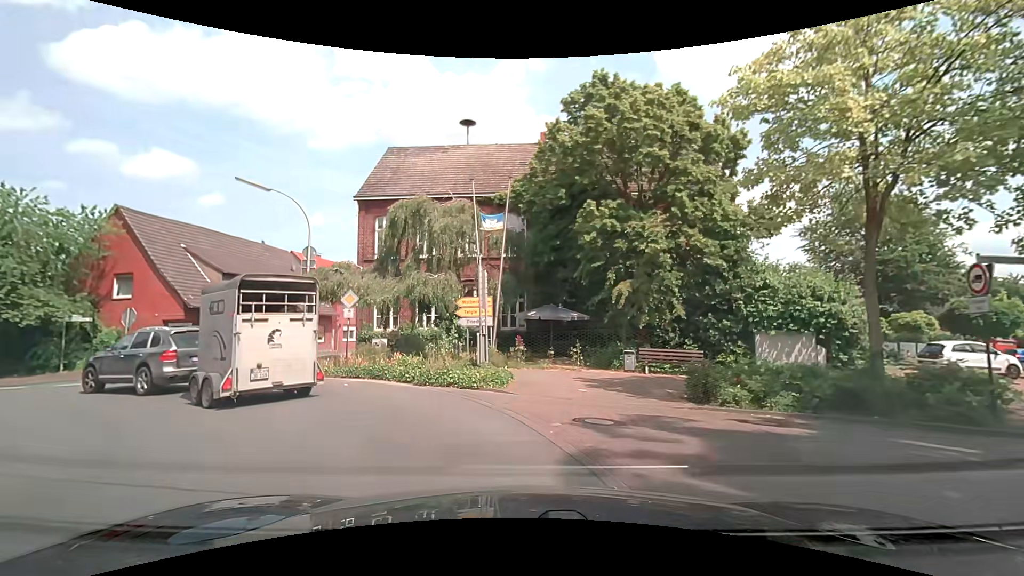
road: secondary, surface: asphalt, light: Day
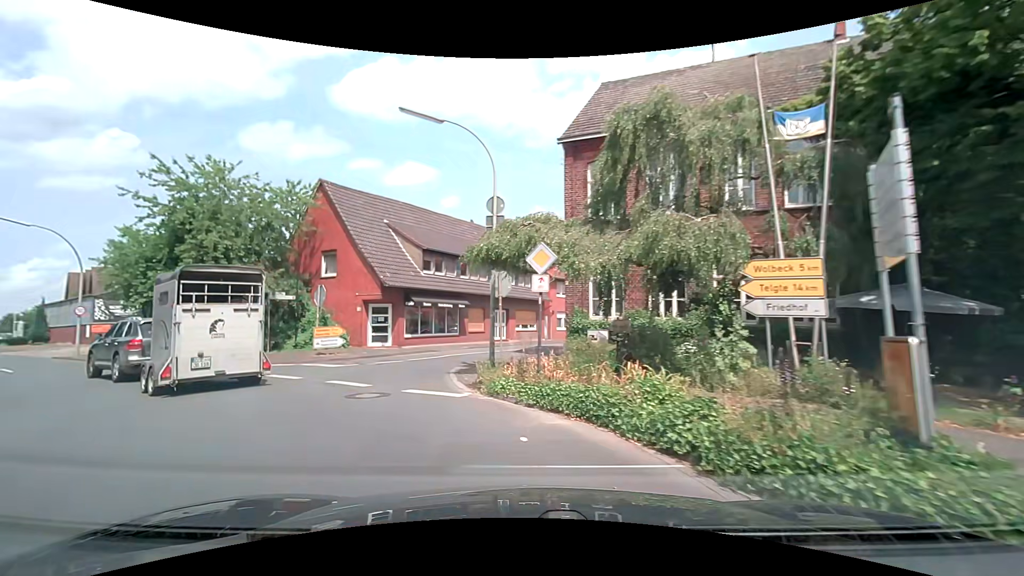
(-1.5, +8.2) m; -26°
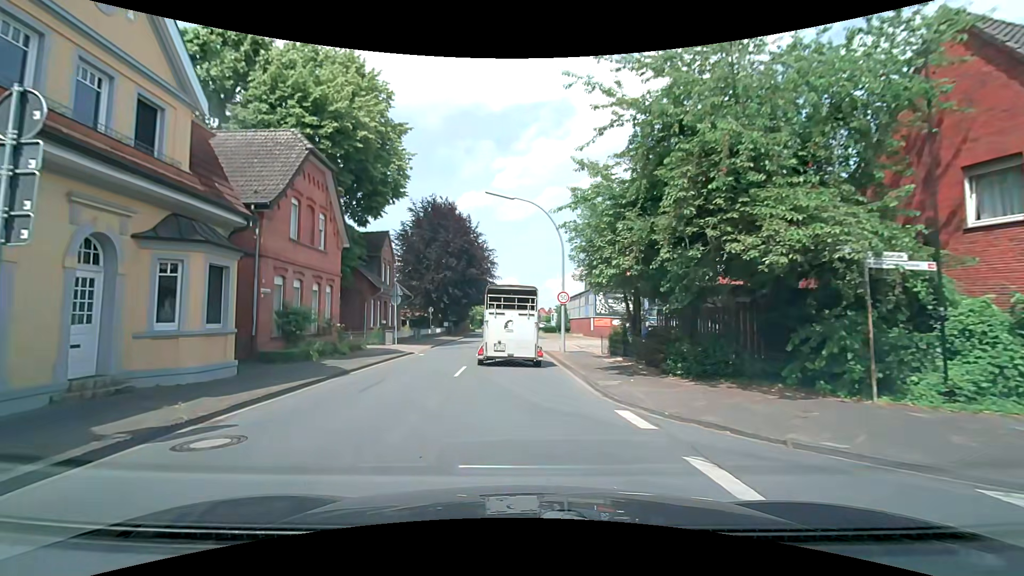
(-6.9, +13.4) m; -50°
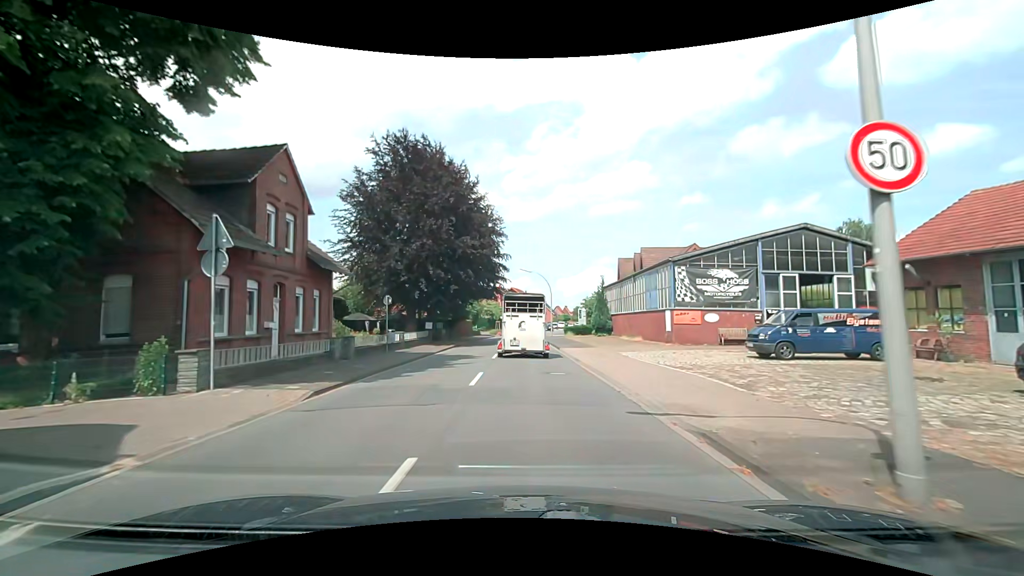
(-0.7, +20.4) m; -1°
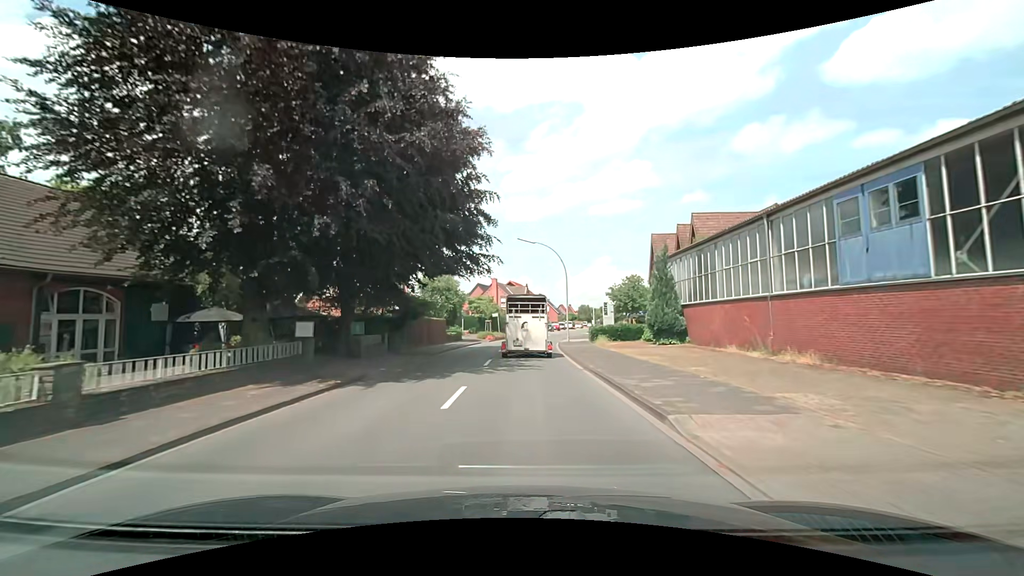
(0.0, +21.4) m; 0°
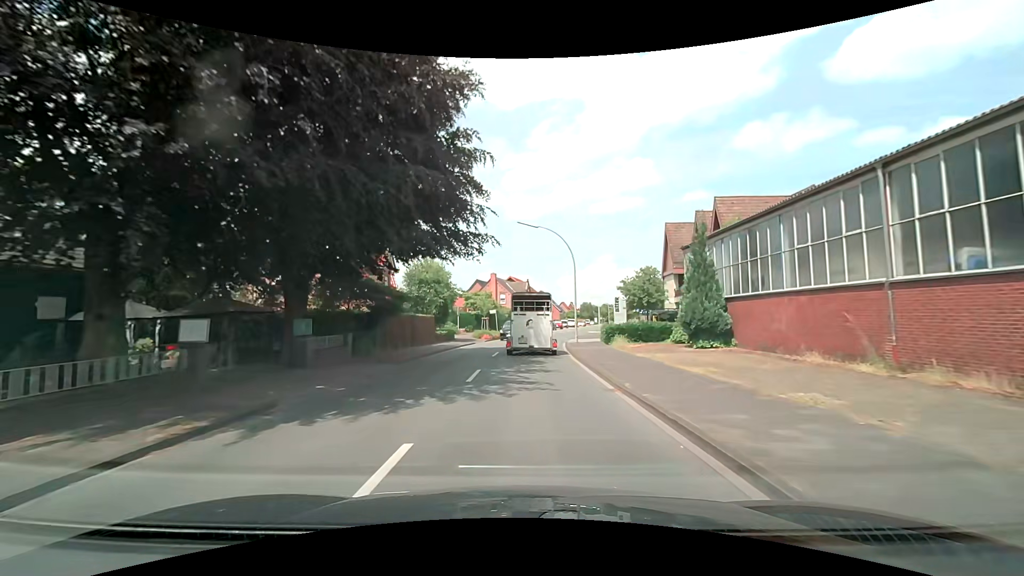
(0.0, +5.5) m; 0°
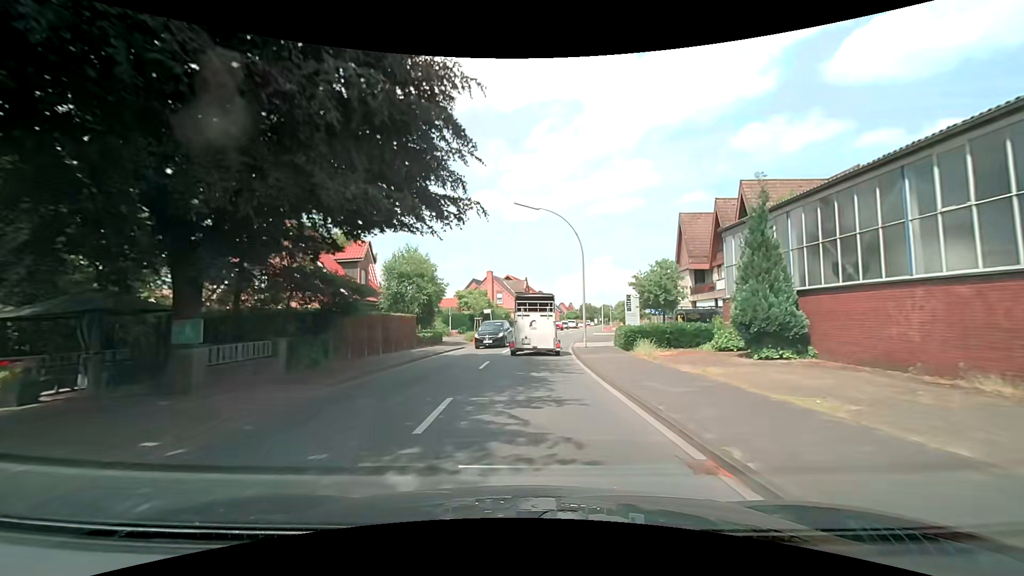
(0.0, +5.5) m; +1°
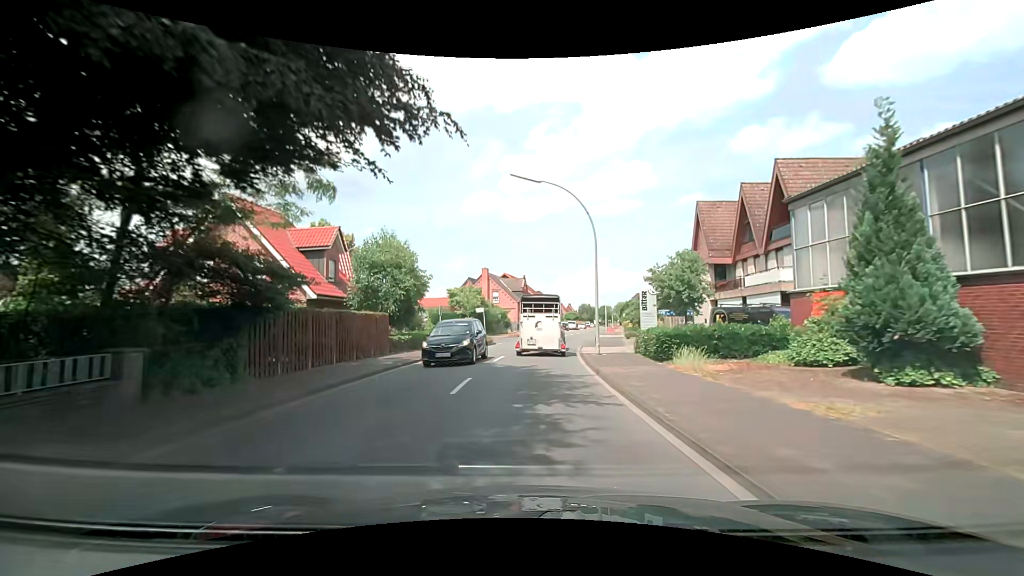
(0.0, +5.5) m; 0°
(0, +10) (0, +20) (+1, +30) (+3, +40) (+5, +50) (+6, +60) (+8, +69) (+10, +79) (+12, +89) (+14, +99) m
